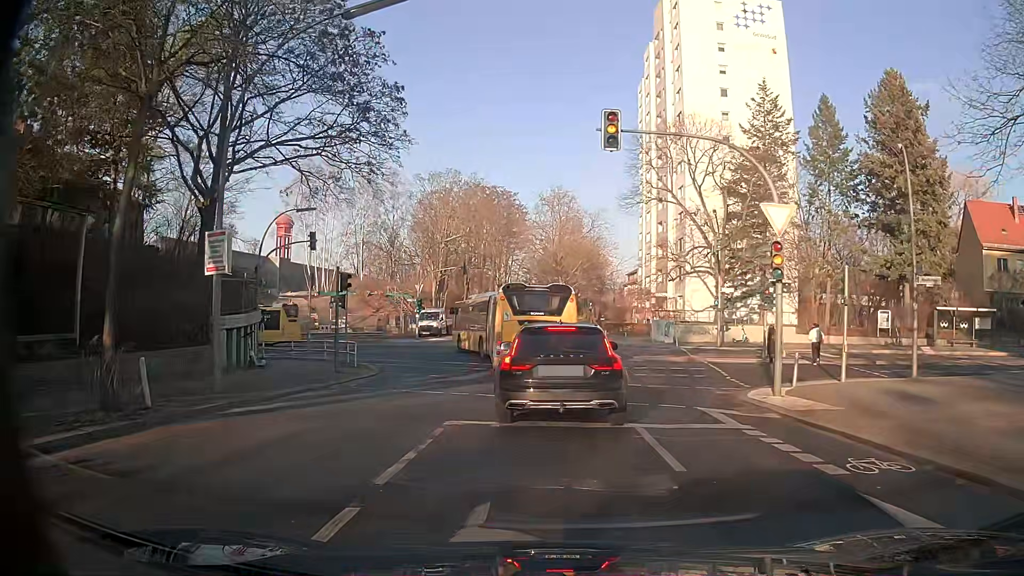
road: tertiary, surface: asphalt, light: Day
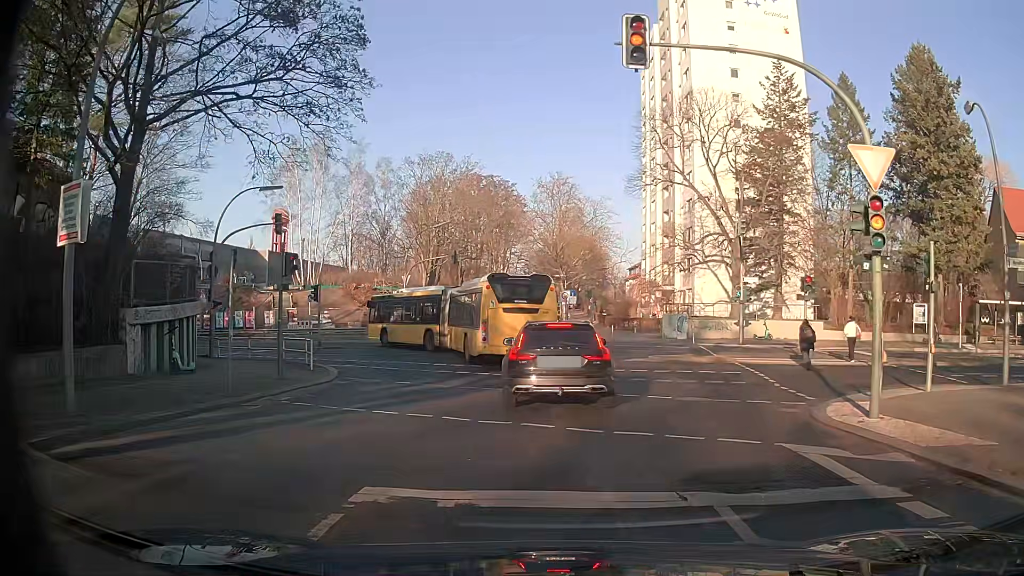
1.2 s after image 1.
(+0.1, +4.6) m; 0°
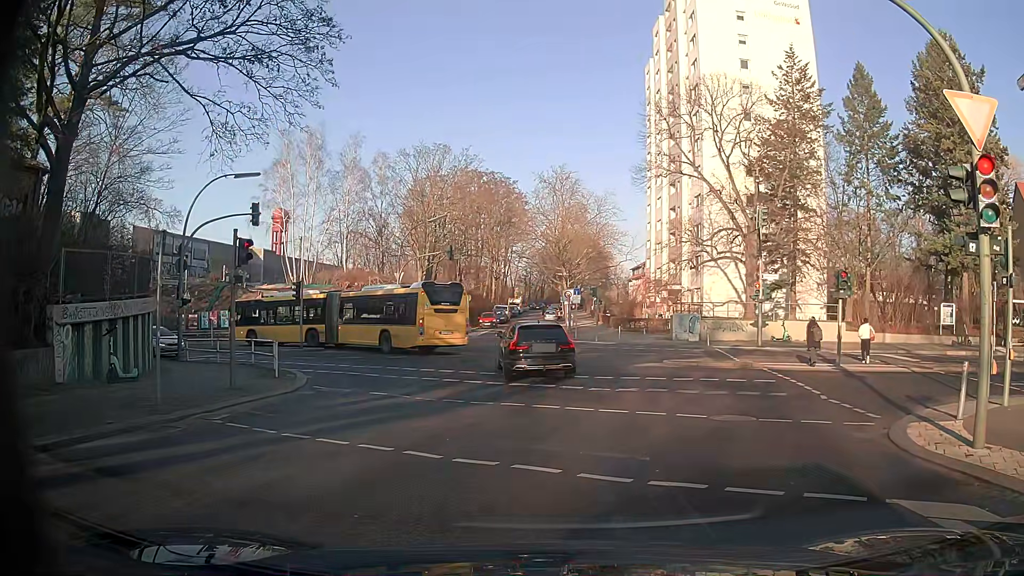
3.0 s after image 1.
(+0.1, +2.7) m; 0°
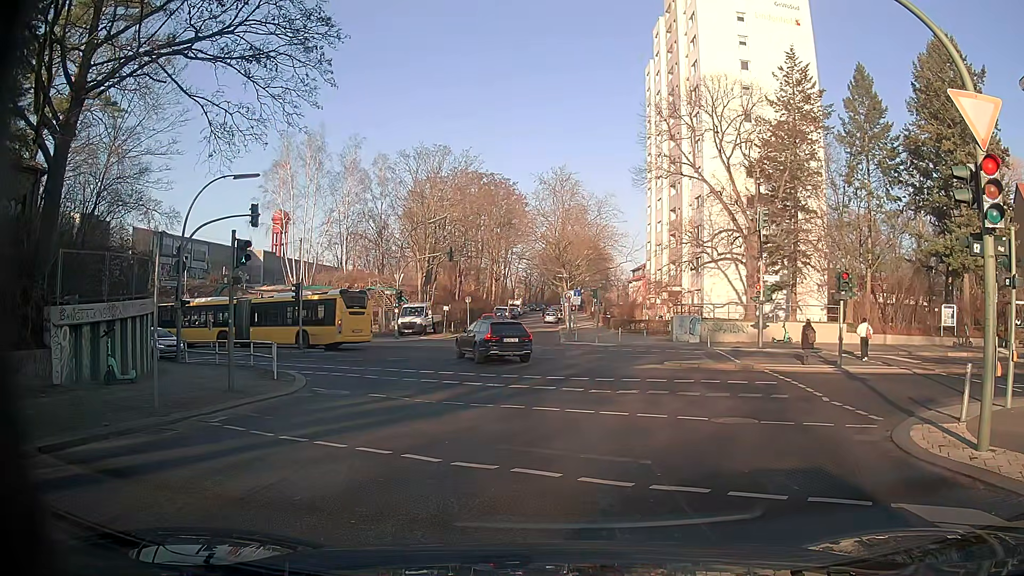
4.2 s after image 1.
(0.0, +0.2) m; 0°
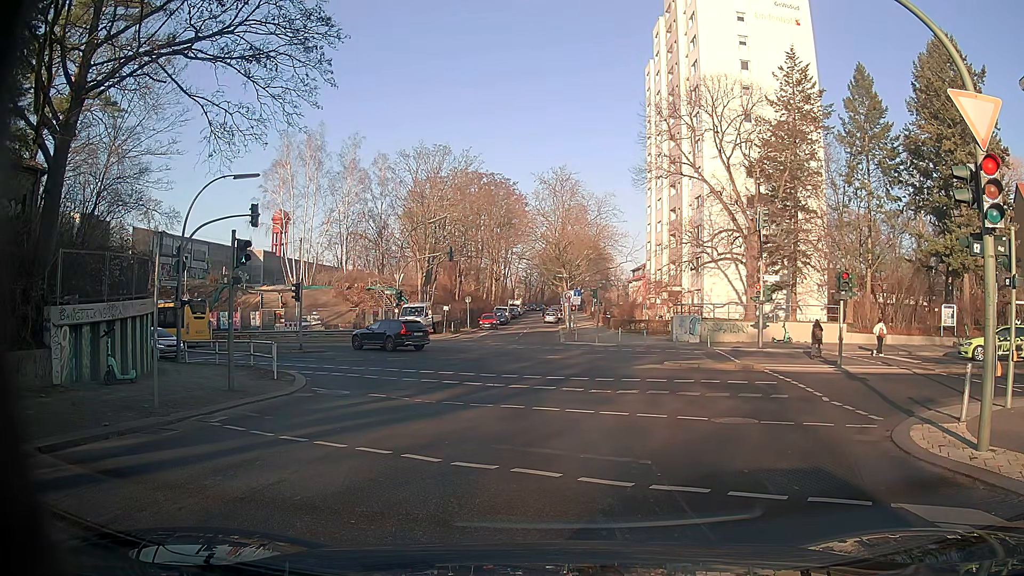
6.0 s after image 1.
(0.0, 0.0) m; 0°
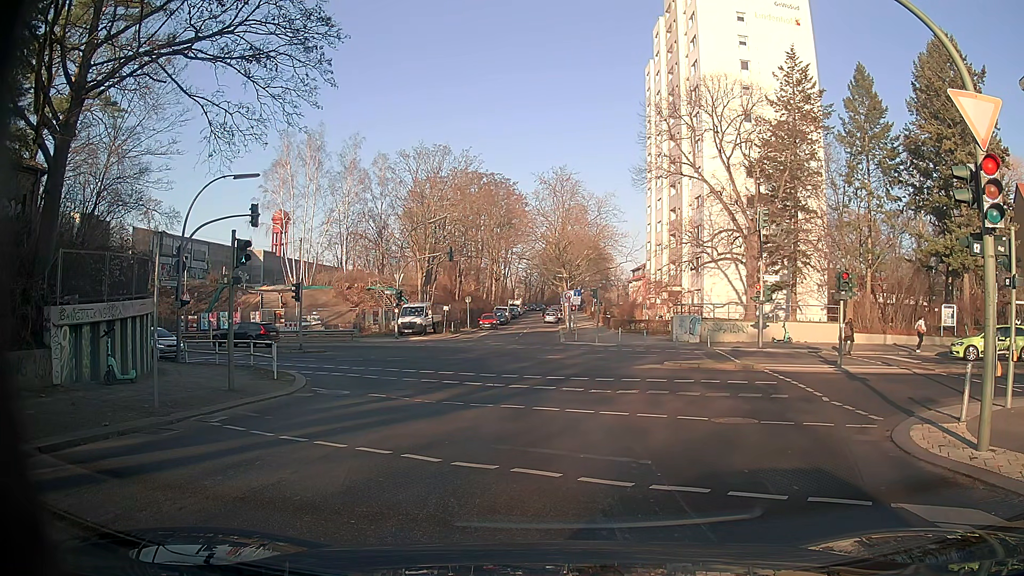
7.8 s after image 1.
(0.0, 0.0) m; 0°
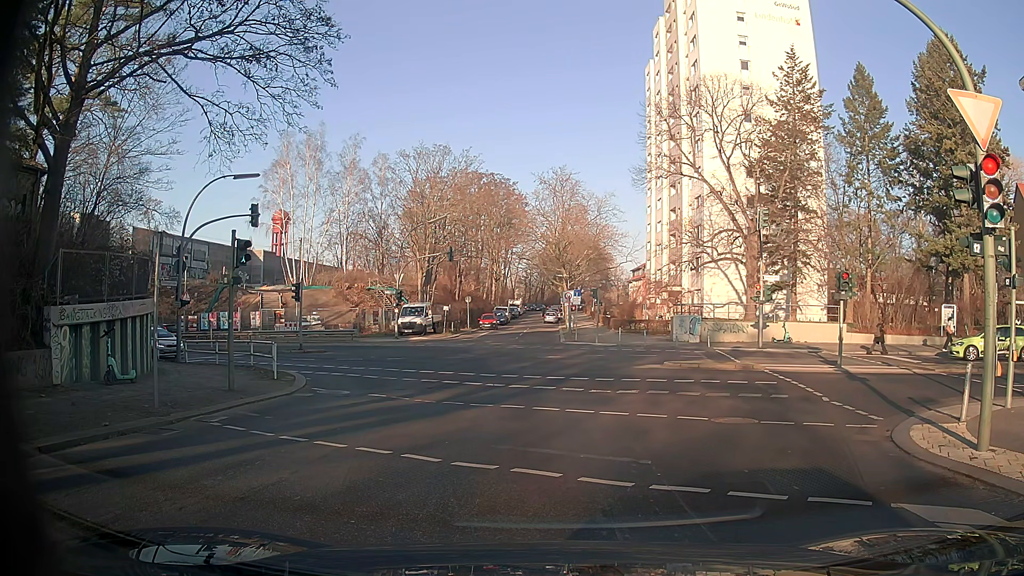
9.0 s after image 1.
(0.0, 0.0) m; 0°
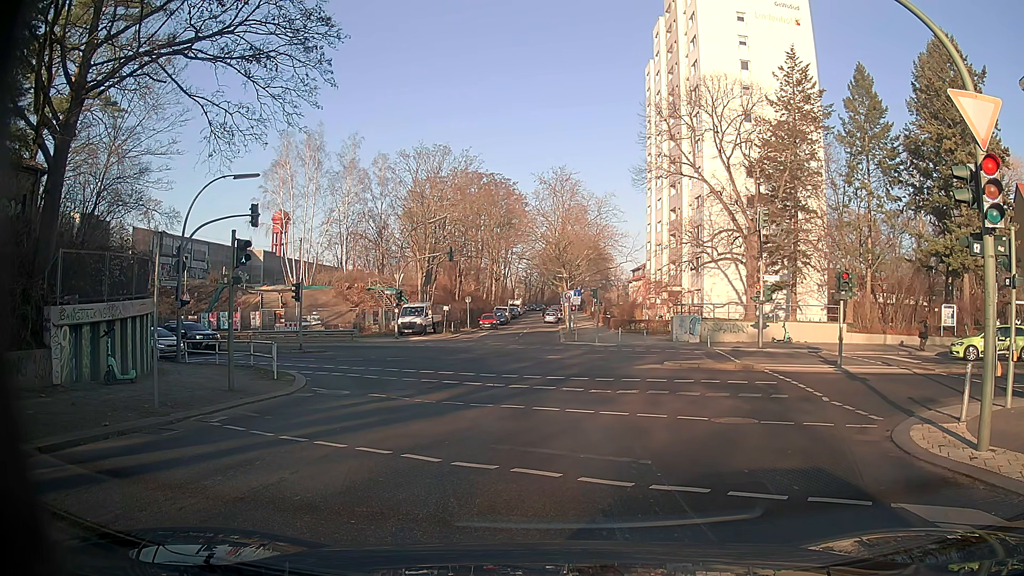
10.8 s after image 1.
(0.0, 0.0) m; 0°
(0, +10) (-1, +20) (-3, +30) (-10, +37) (-19, +40) (-29, +42) (-39, +44) (-49, +45) (-59, +46) (-69, +46) m
